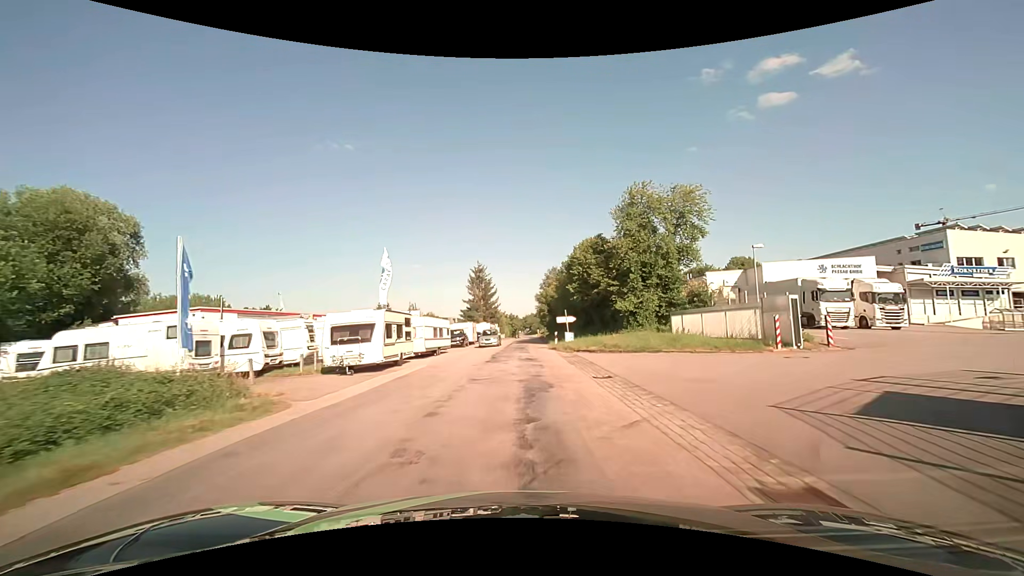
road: unclassified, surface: asphalt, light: Day
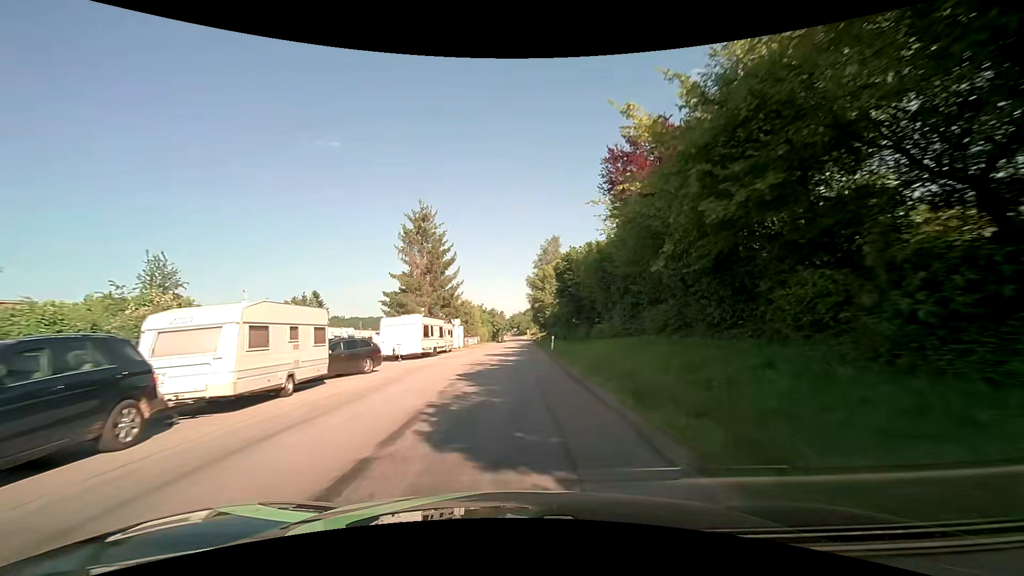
(+1.1, +41.7) m; +2°
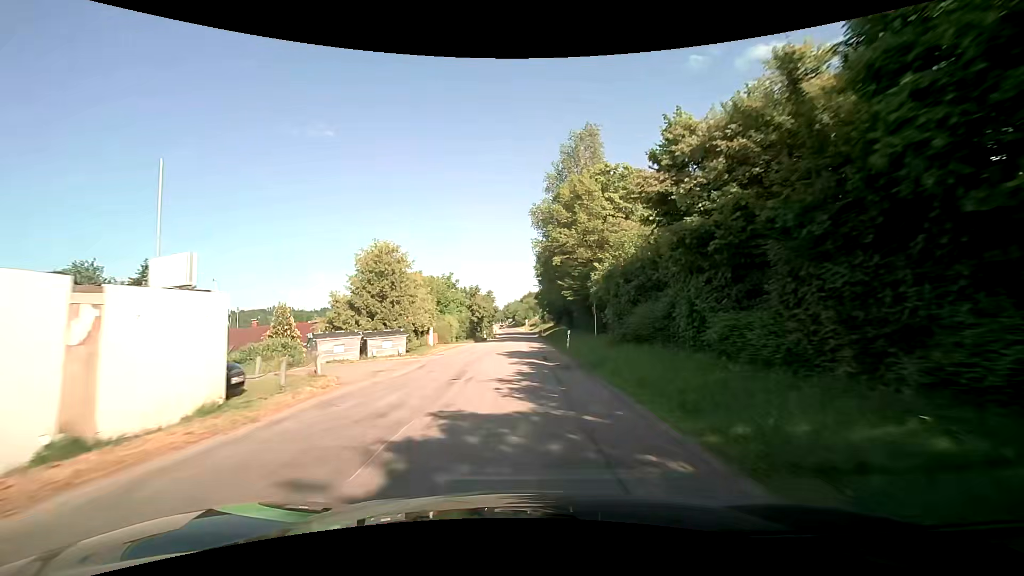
(0.0, +41.8) m; +2°
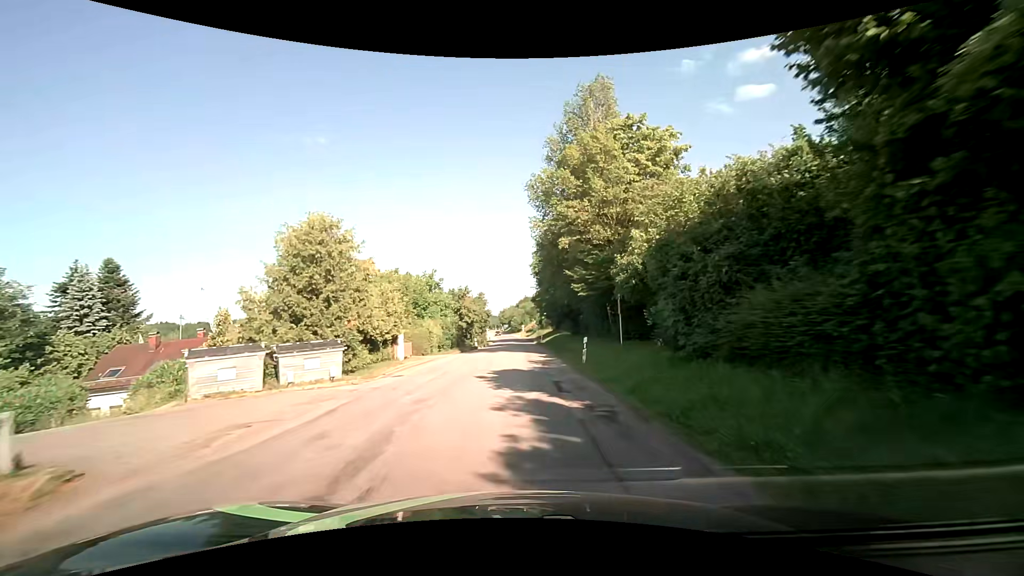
(-0.1, +8.4) m; 0°
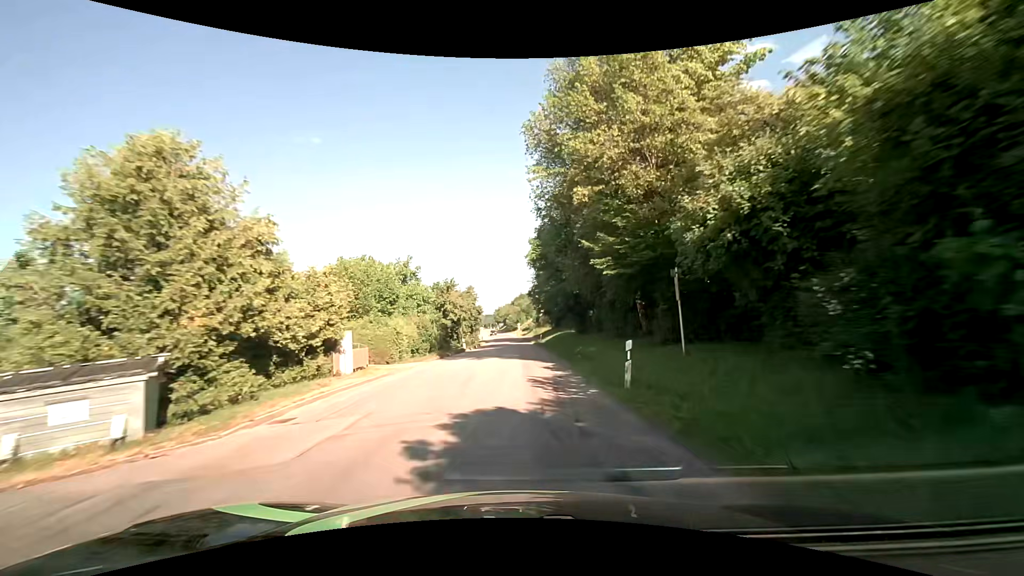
(0.0, +8.5) m; 0°
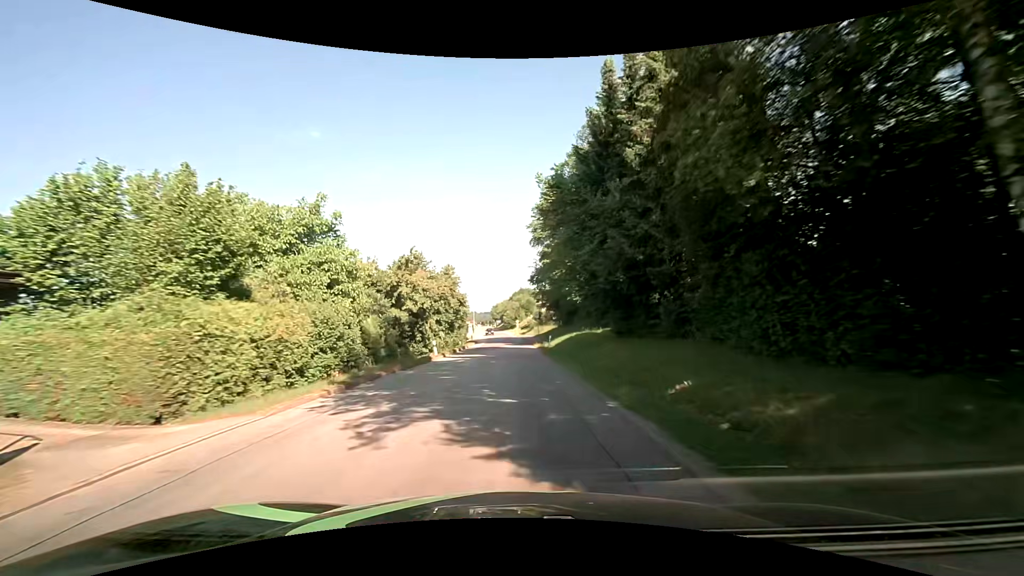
(0.0, +17.0) m; -1°
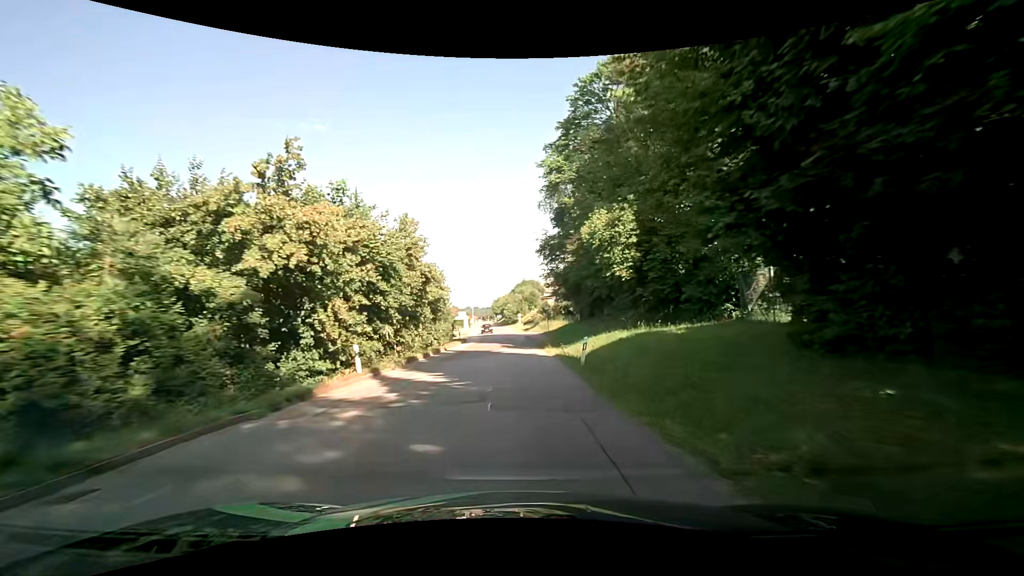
(+0.2, +16.9) m; 0°
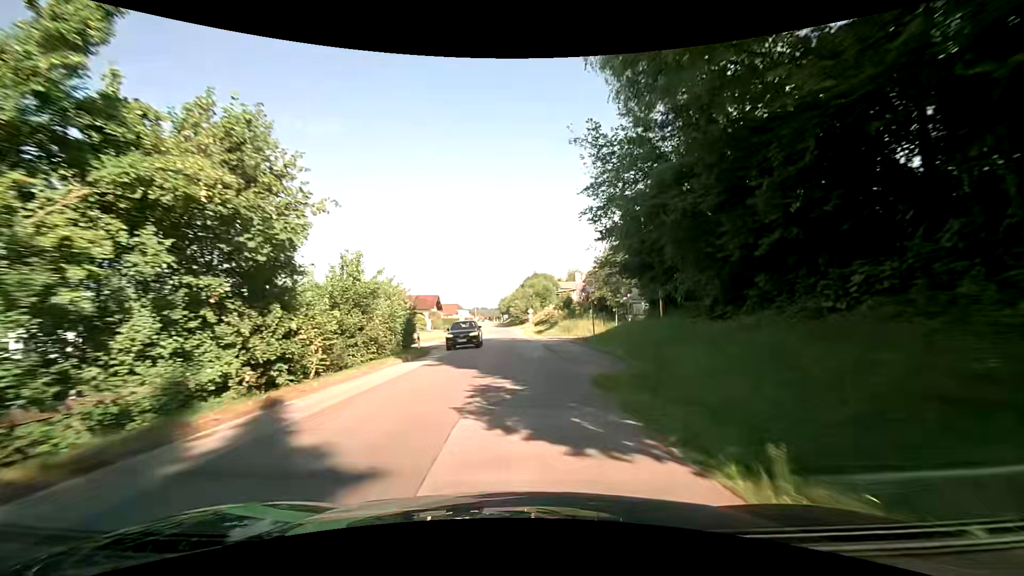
(-0.1, +25.5) m; 0°
(0, +10) (0, +20) (0, +30) (-1, +40) (-1, +50) (-1, +60) (-2, +70) (-3, +80) (-3, +90) (-4, +100) m
